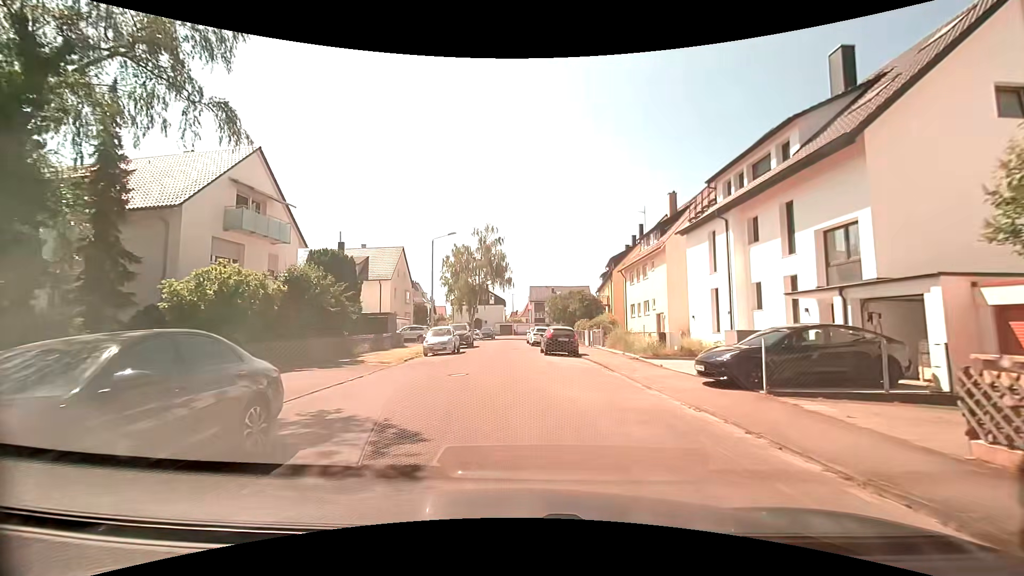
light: Day
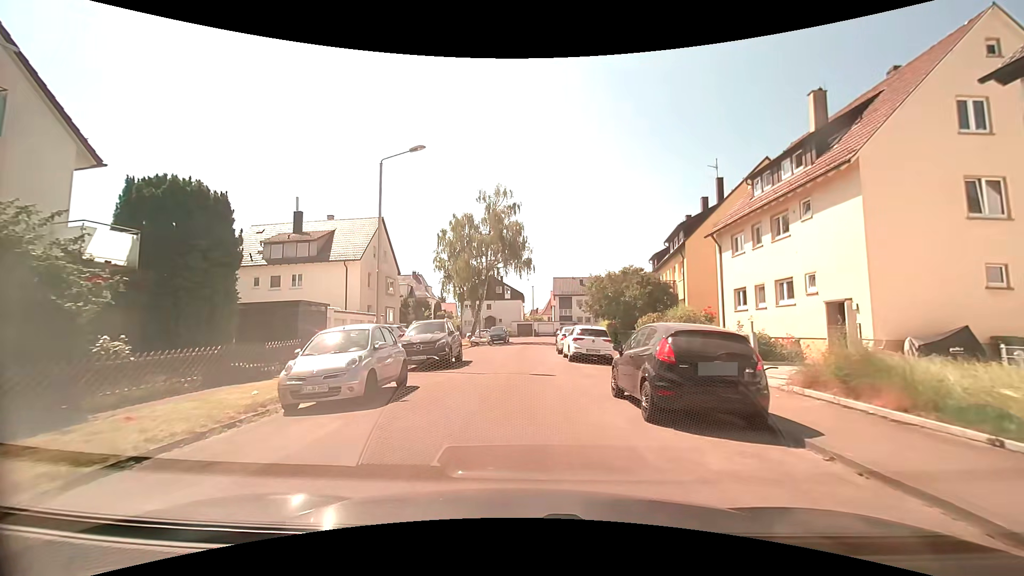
(-0.6, +17.2) m; -3°
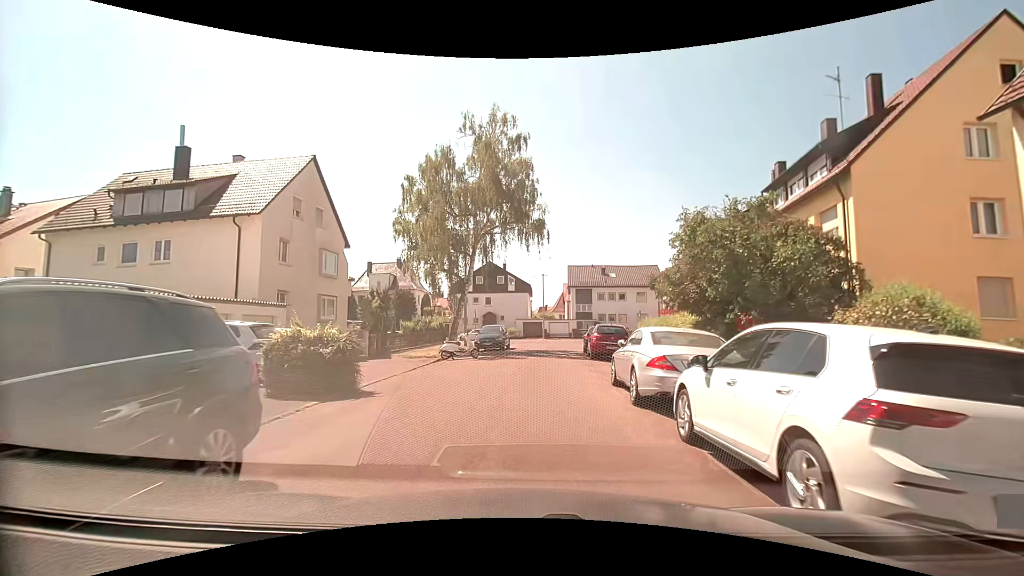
(+0.1, +16.4) m; 0°
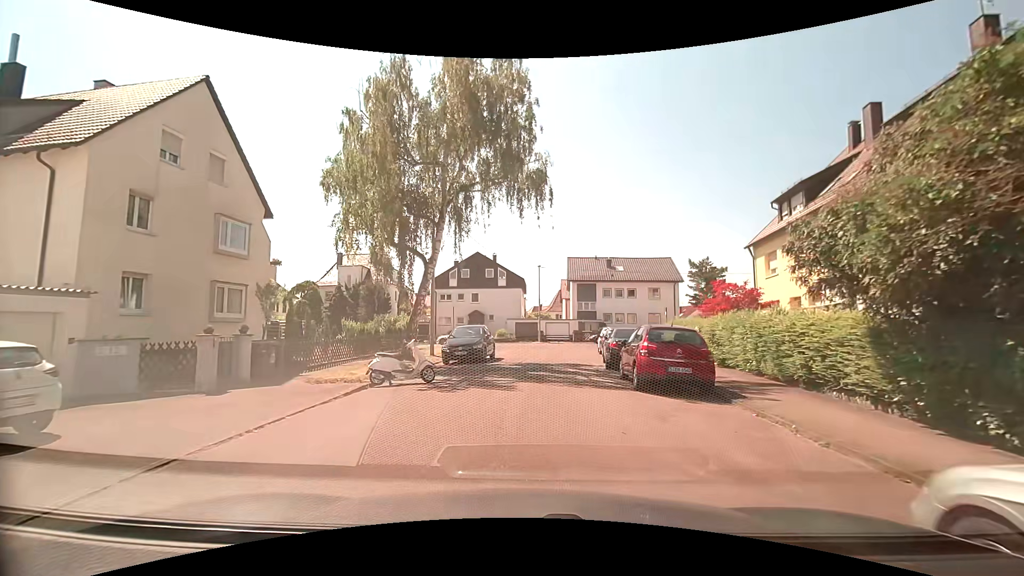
(+0.1, +9.6) m; +1°
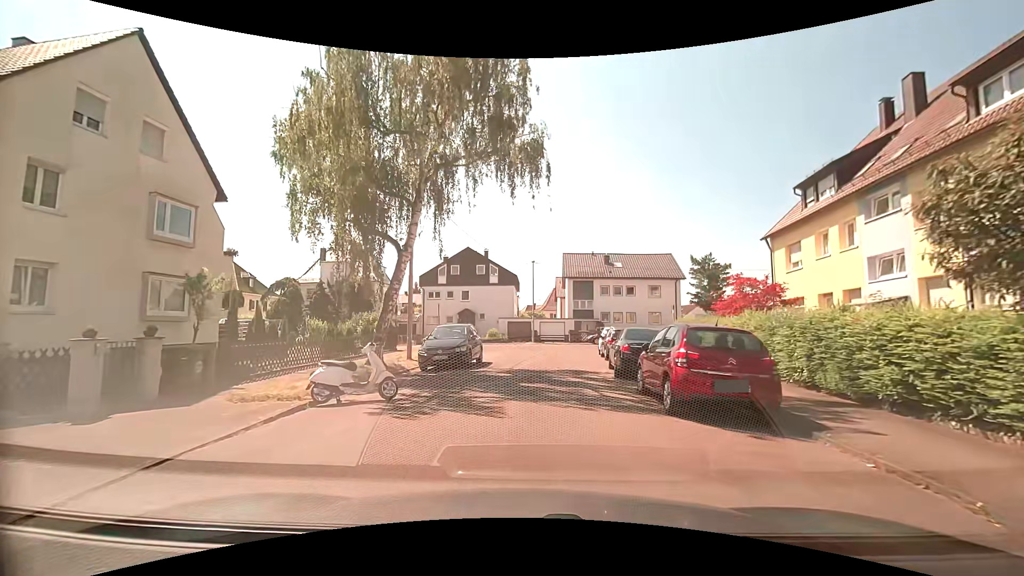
(0.0, +3.1) m; +1°
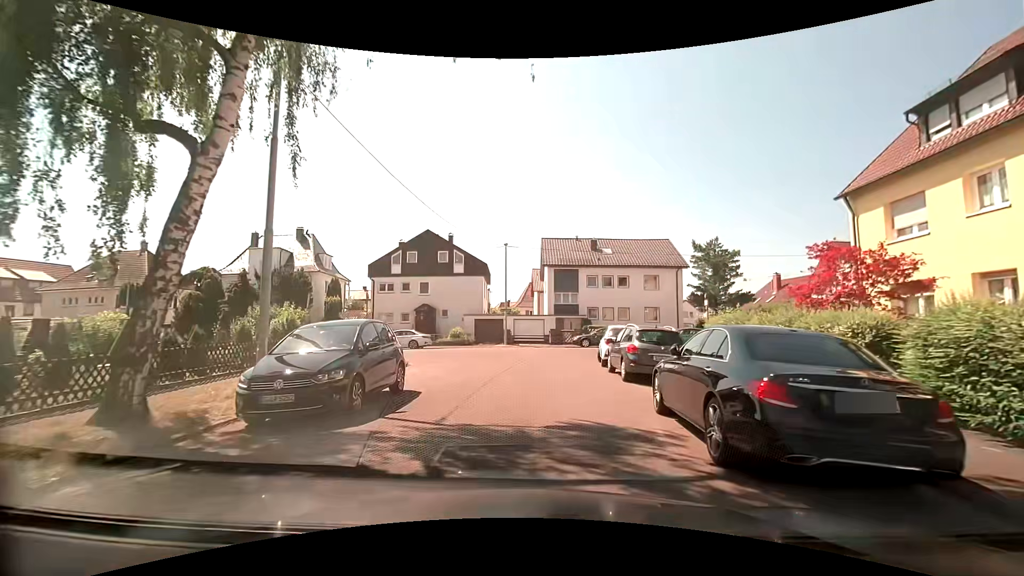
(+0.2, +9.3) m; +2°
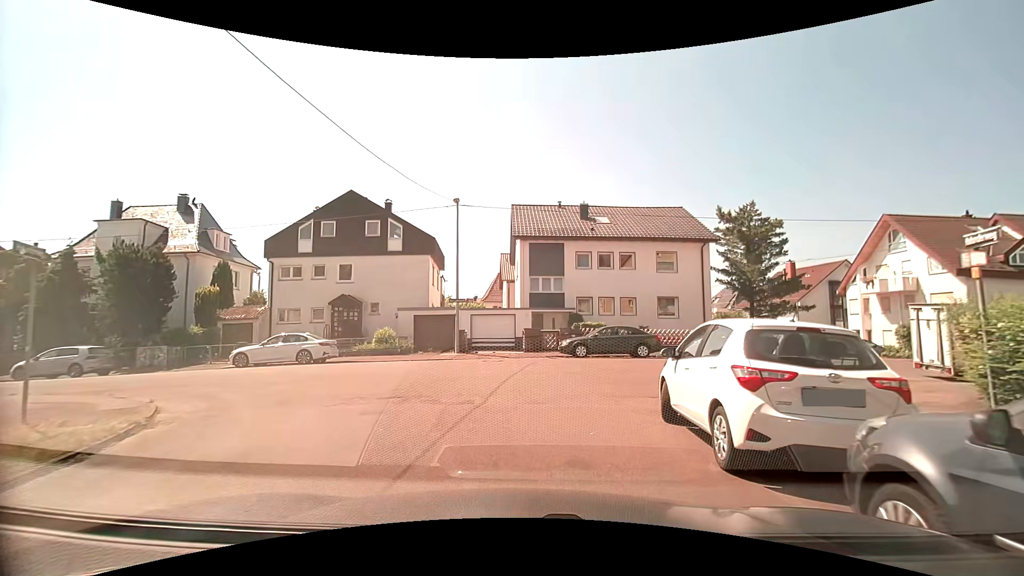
(+0.5, +13.0) m; +4°
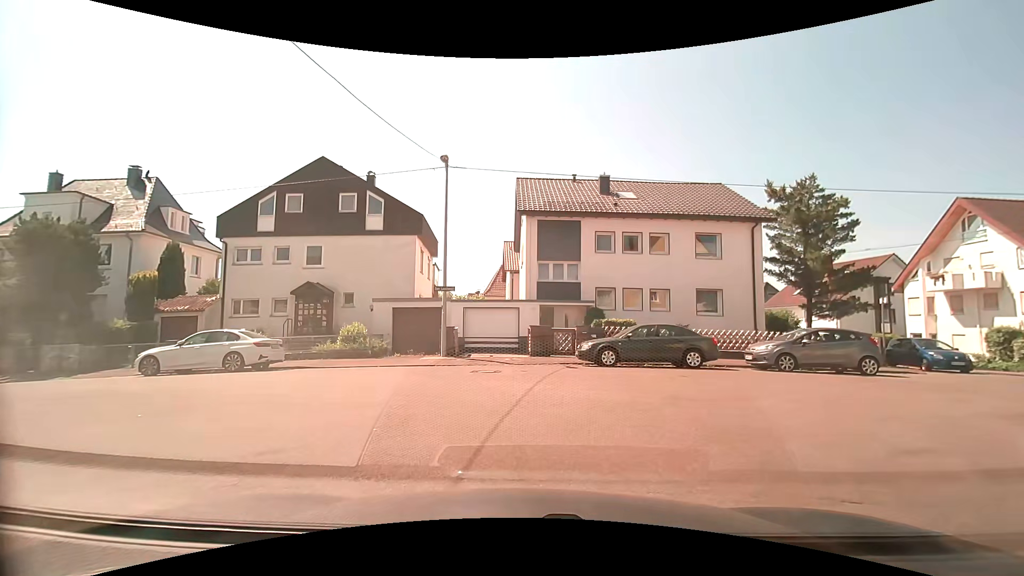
(-0.1, +5.7) m; -2°
